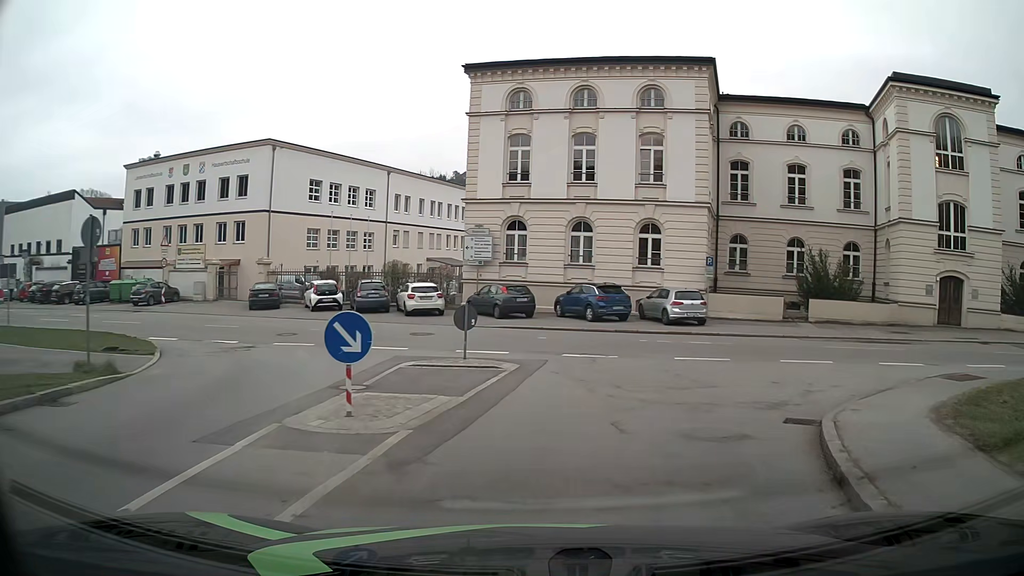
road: tertiary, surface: asphalt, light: Day
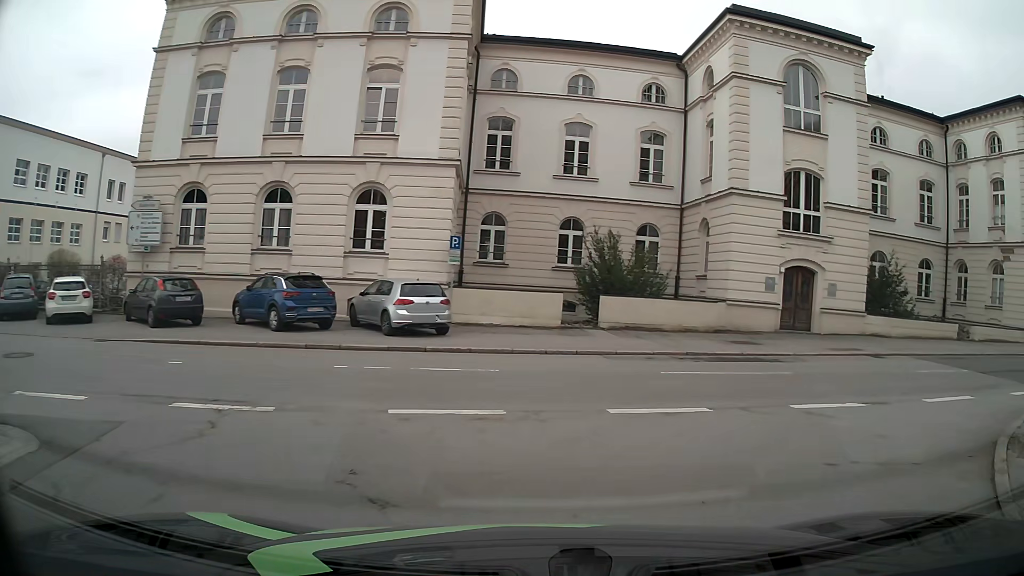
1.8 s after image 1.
(+1.5, +8.9) m; +23°
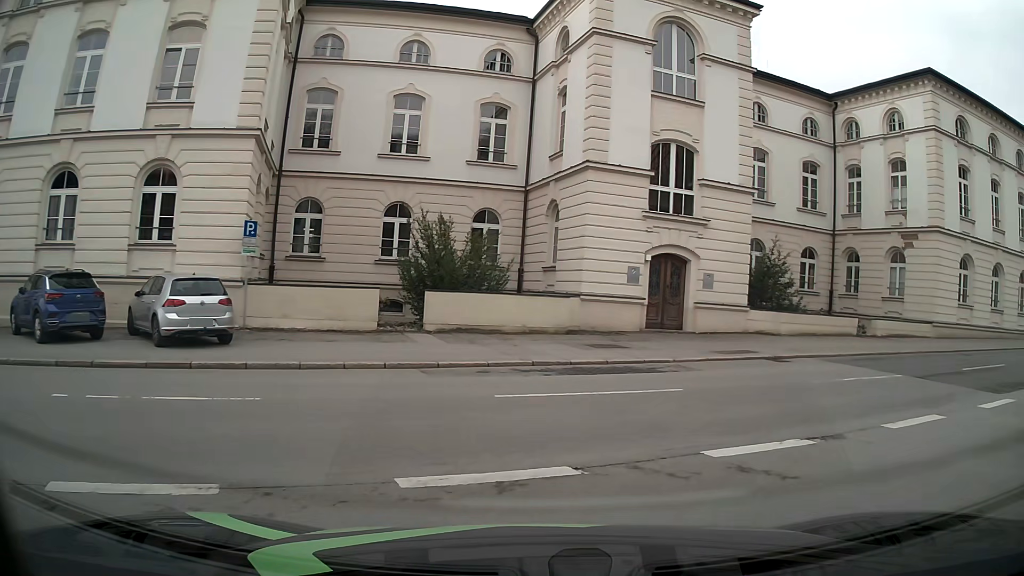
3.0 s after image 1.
(+0.4, +3.8) m; +11°
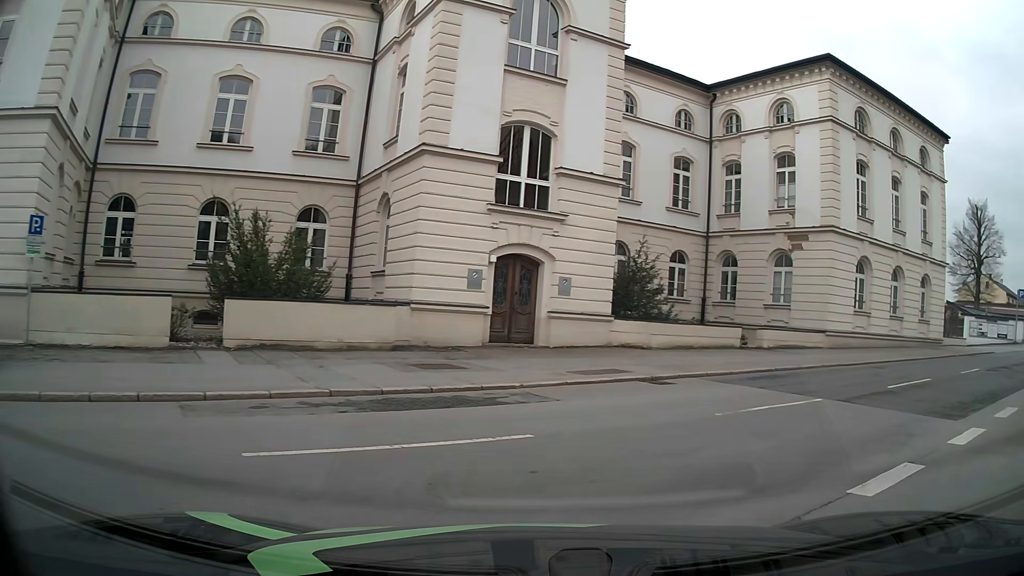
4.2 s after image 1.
(+0.5, +3.4) m; +14°
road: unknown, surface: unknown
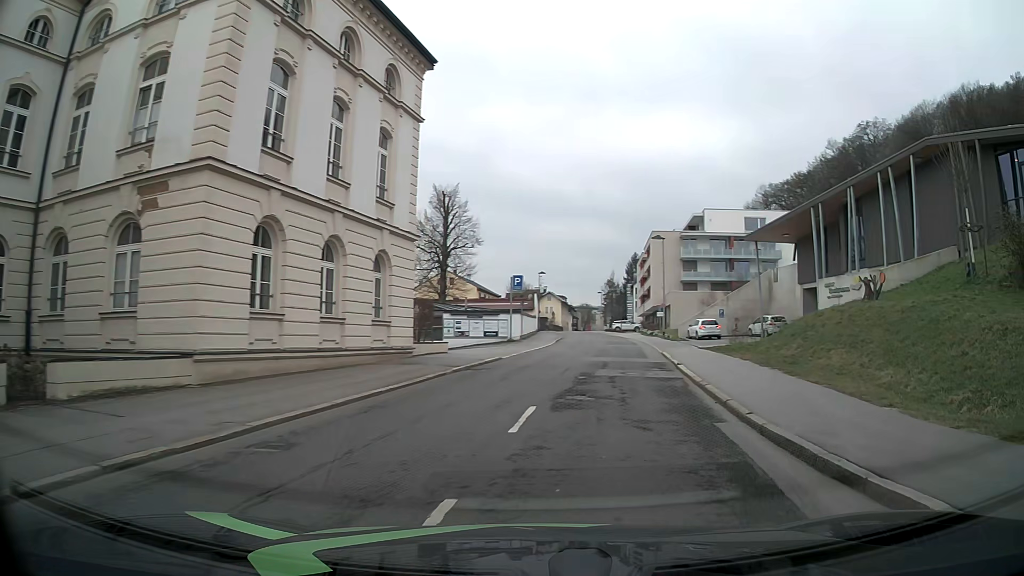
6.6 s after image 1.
(+5.4, +11.4) m; +47°
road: residential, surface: asphalt
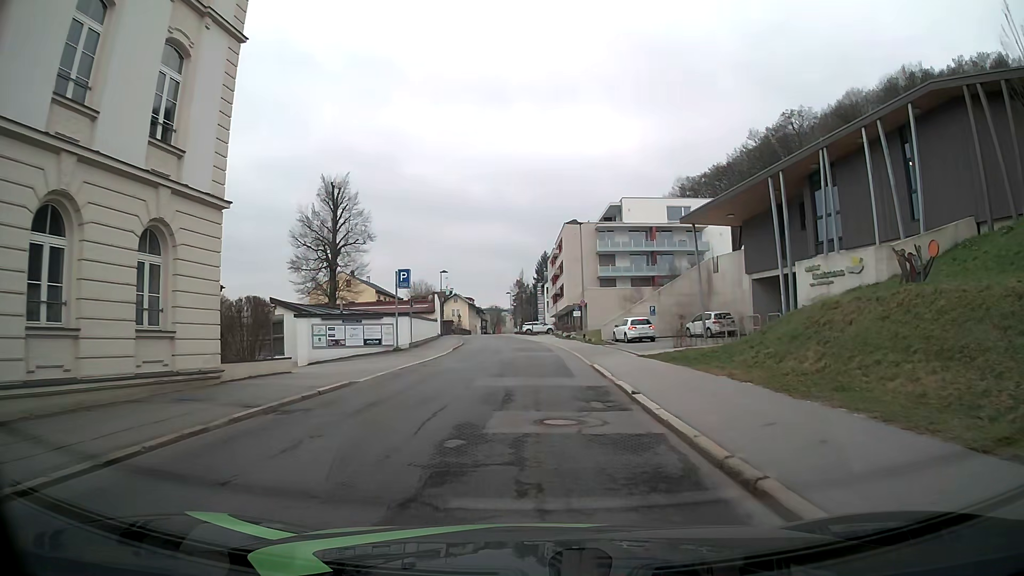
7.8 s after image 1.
(+0.8, +8.5) m; +7°
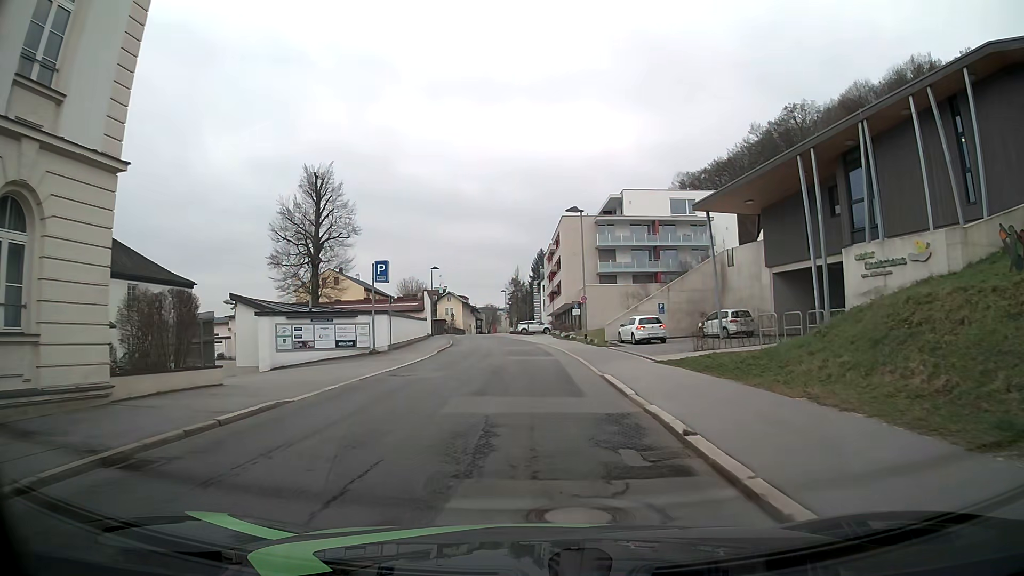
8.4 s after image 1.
(0.0, +4.5) m; 0°
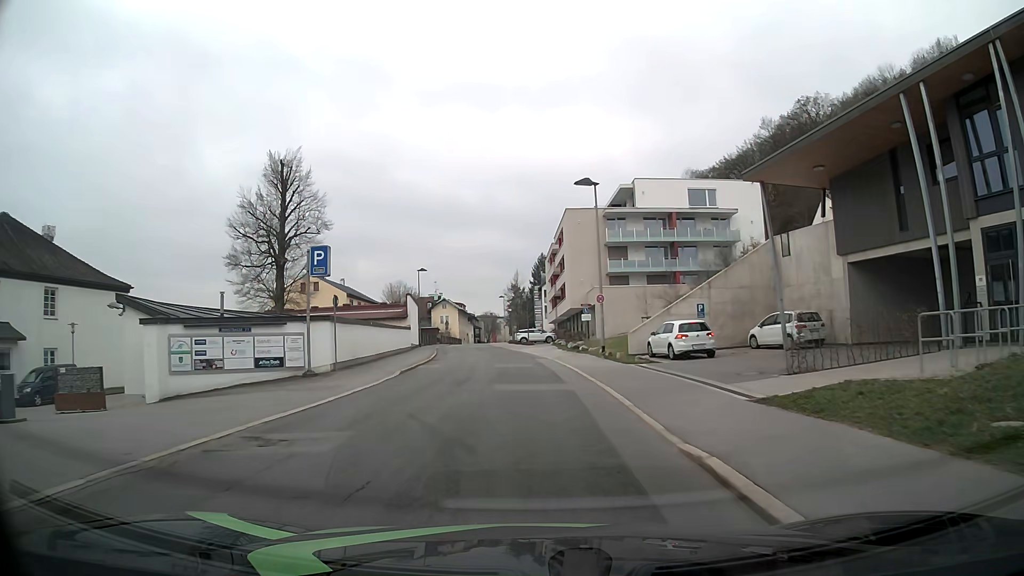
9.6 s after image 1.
(0.0, +9.7) m; -1°
(0, +10) (0, +20) (0, +30) (-1, +40) (-2, +50) (-4, +60) (-5, +70) (-6, +80) (-7, +90) (-7, +100) m
